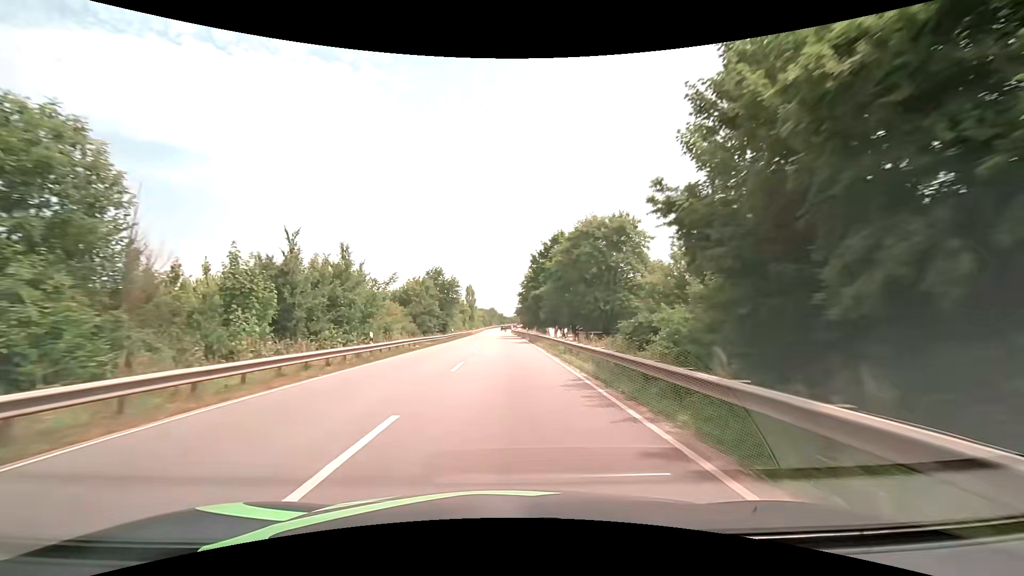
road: primary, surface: asphalt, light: Day
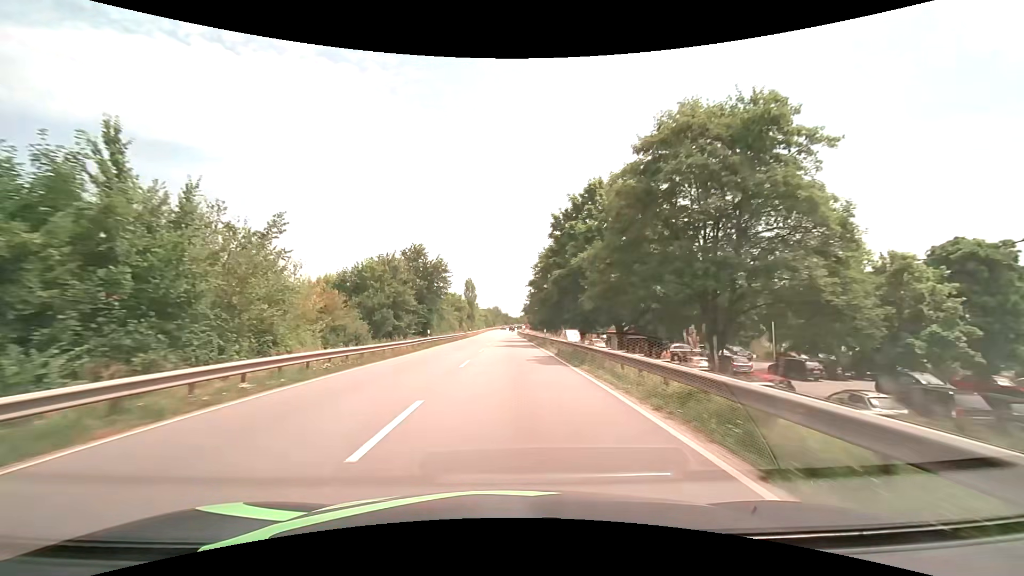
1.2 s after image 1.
(-0.2, +22.5) m; -1°
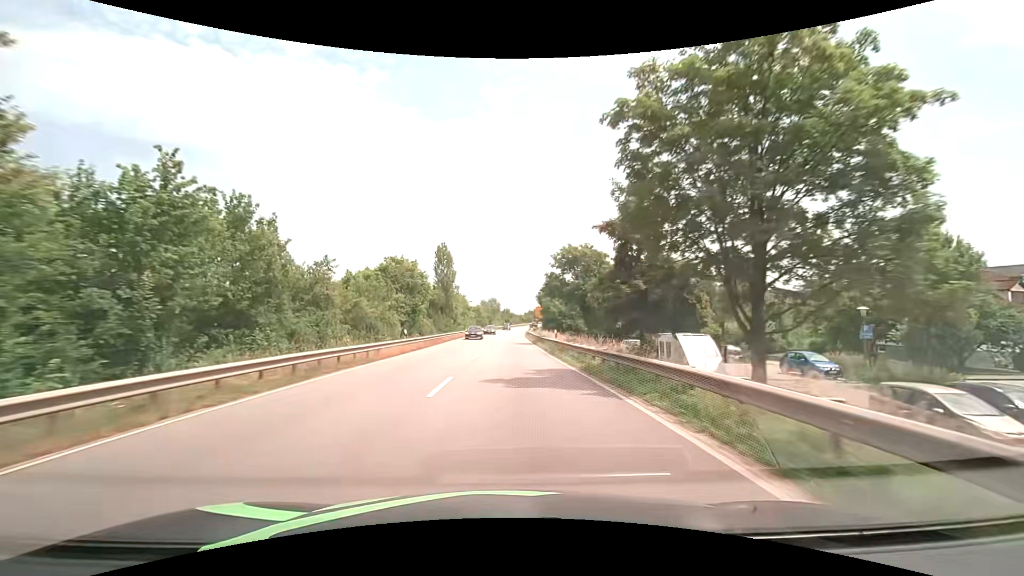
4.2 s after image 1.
(0.0, +55.4) m; 0°
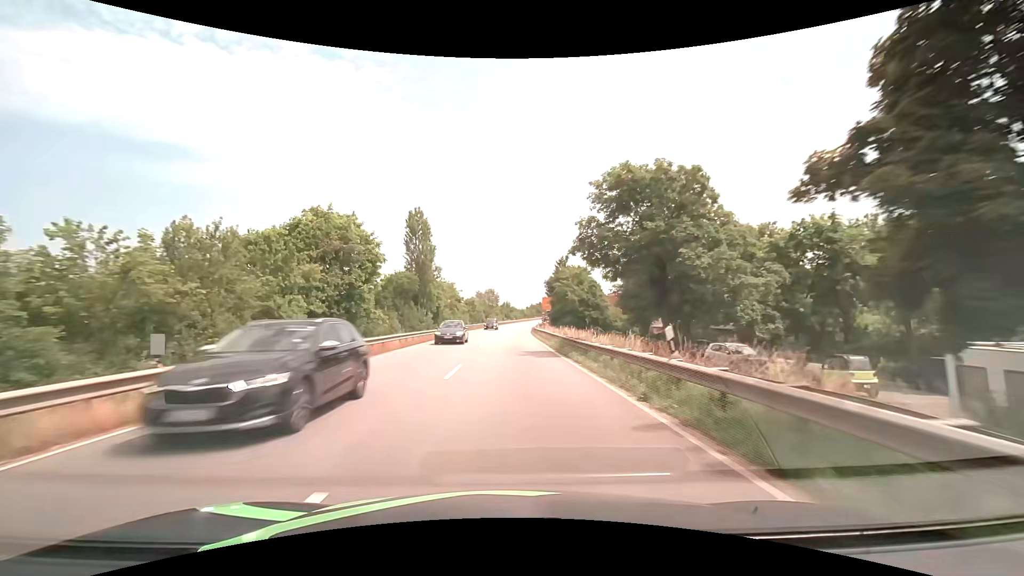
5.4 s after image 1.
(0.0, +21.5) m; 0°
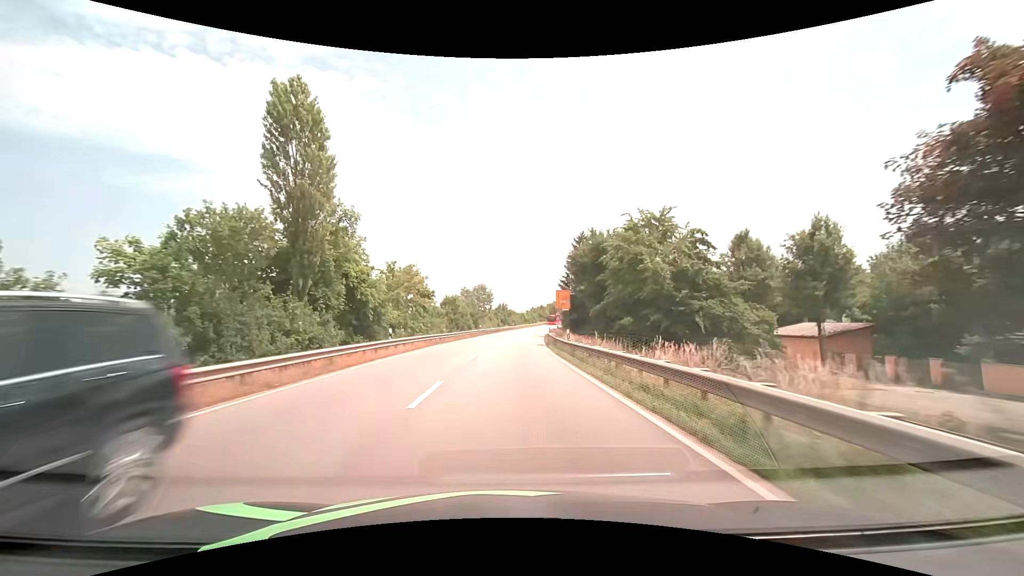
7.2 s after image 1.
(+0.1, +31.5) m; 0°
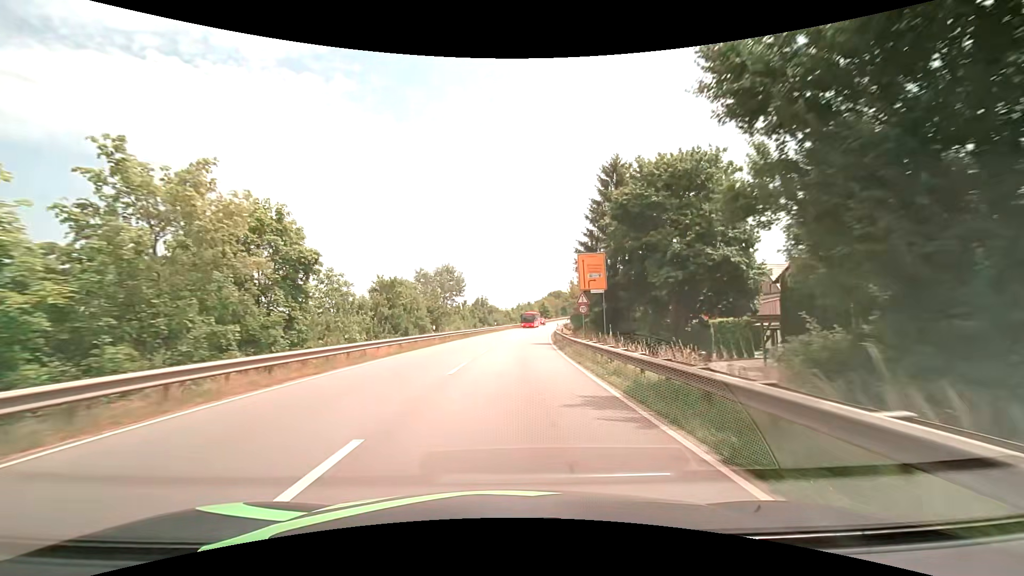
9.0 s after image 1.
(+0.5, +30.4) m; +2°
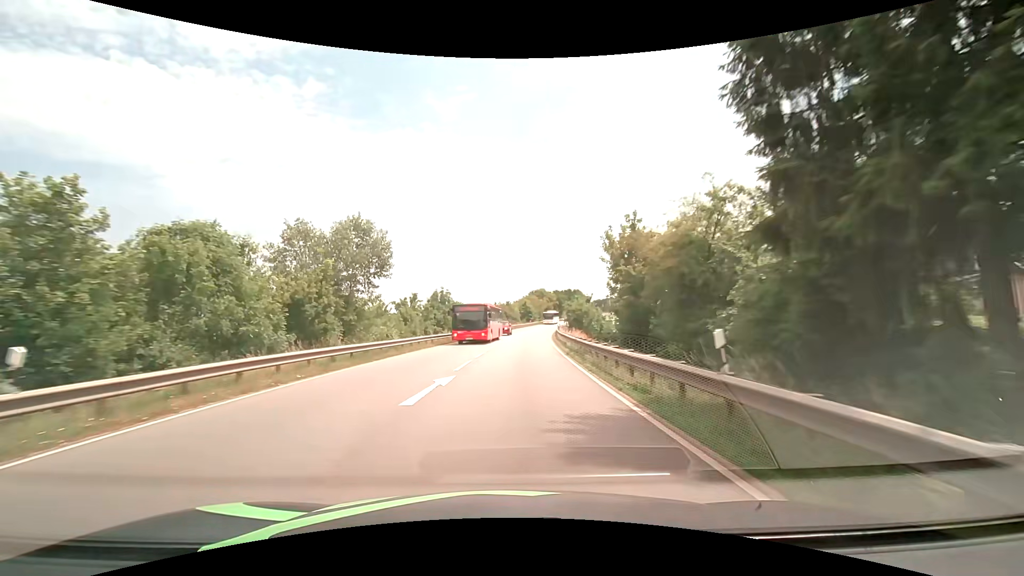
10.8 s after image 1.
(+0.7, +29.1) m; +3°
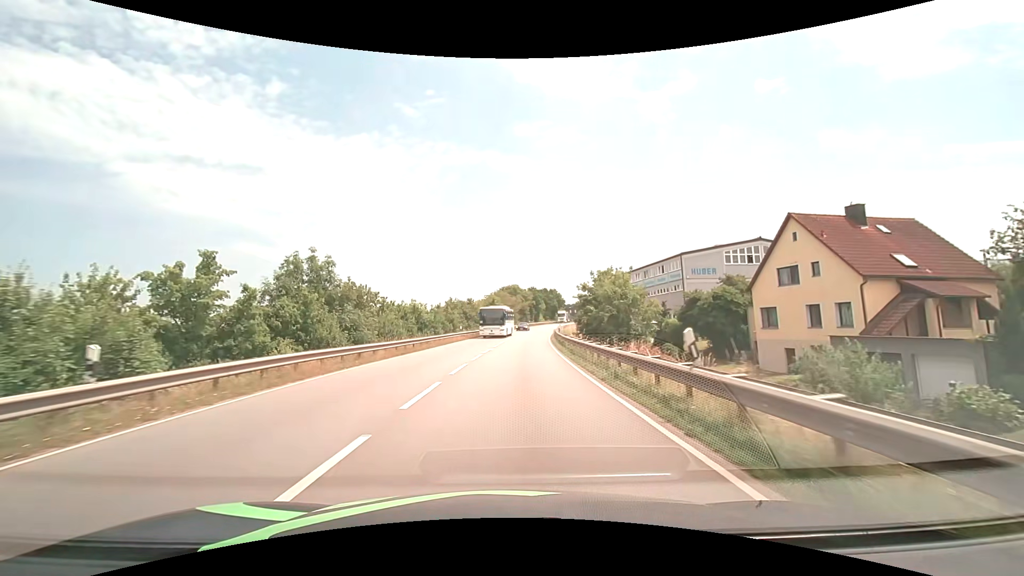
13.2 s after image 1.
(+0.9, +36.6) m; +3°
(0, +10) (0, +20) (+1, +30) (+1, +40) (+2, +50) (+3, +60) (+4, +70) (+5, +80) (+7, +90) (+9, +100) m
